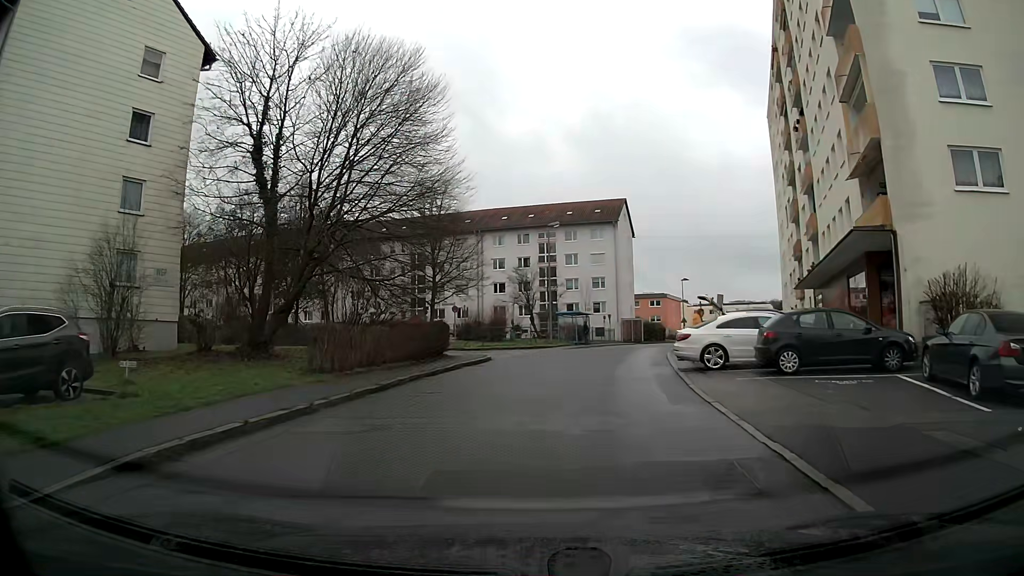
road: residential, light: Day
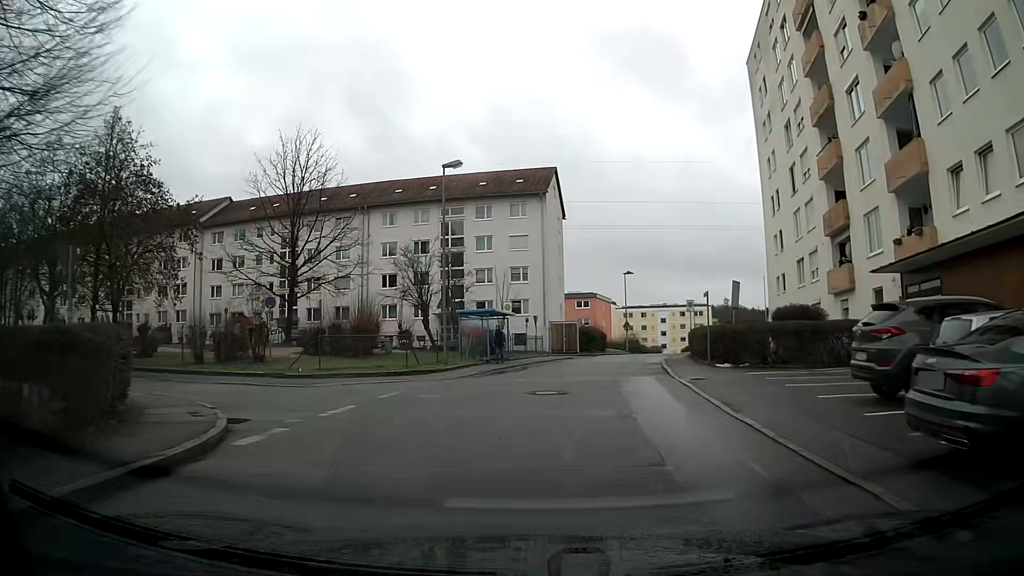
(+1.1, +18.0) m; +8°
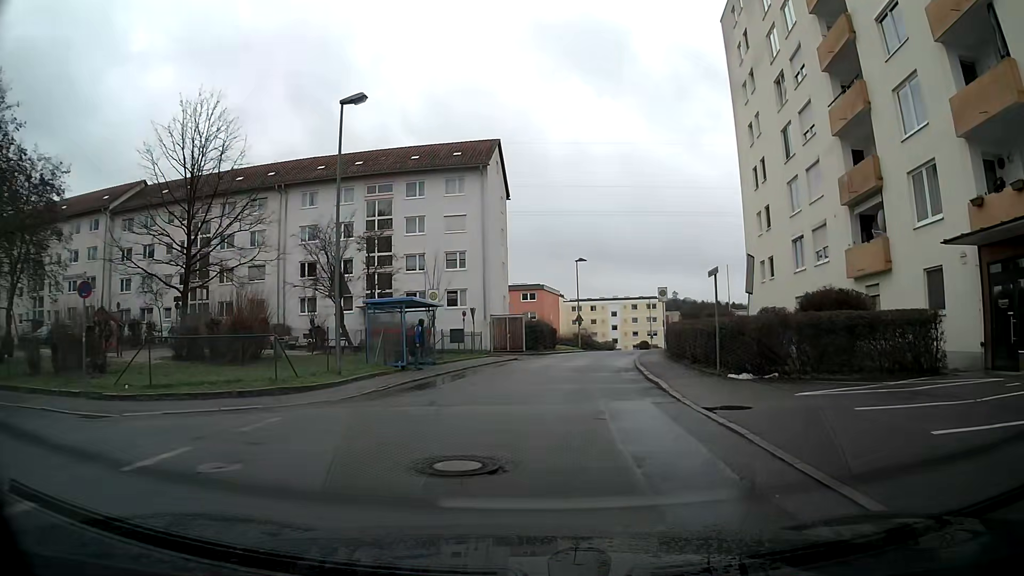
(+0.2, +7.7) m; +3°
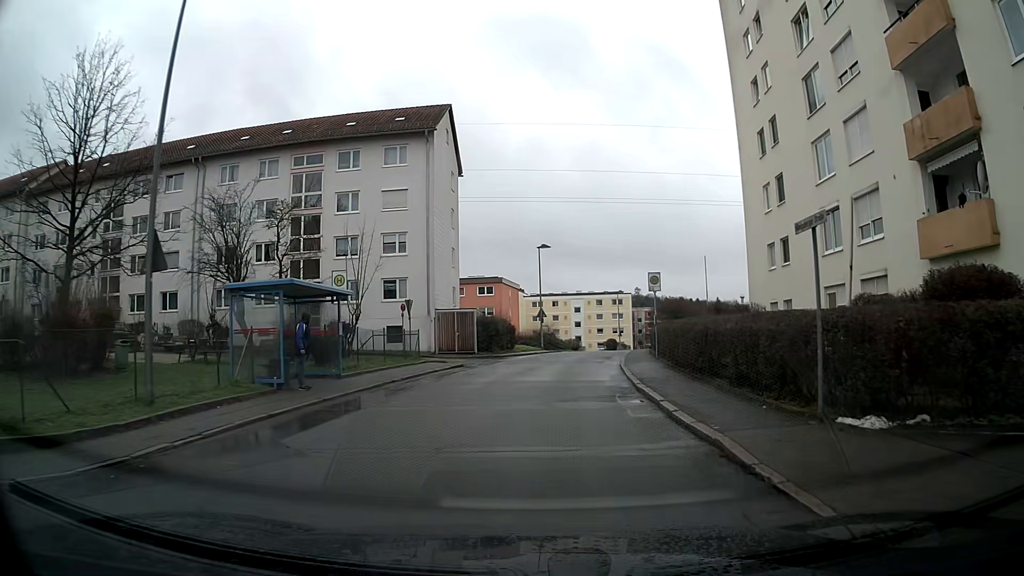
(+0.3, +8.0) m; +4°
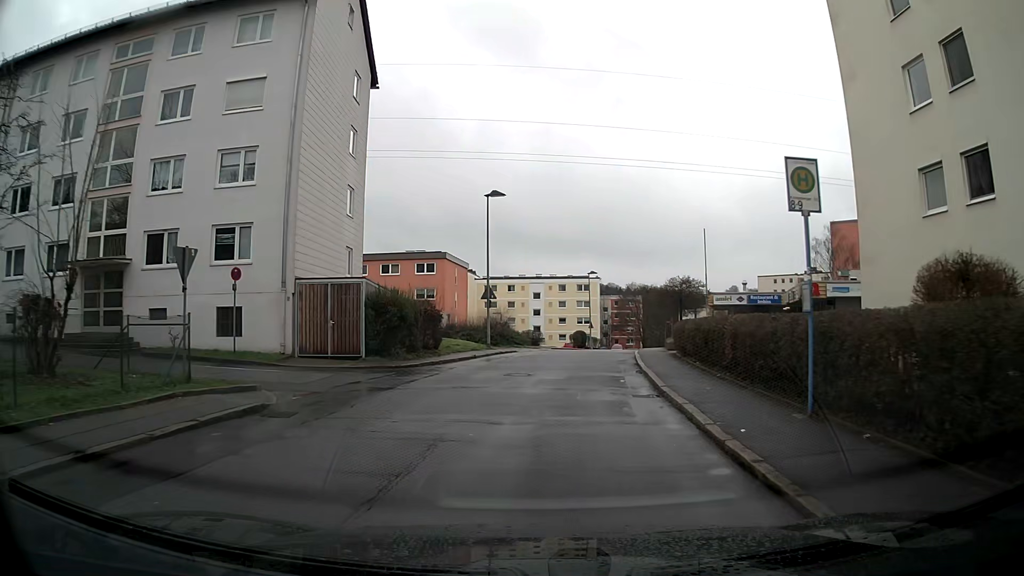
(+0.5, +17.2) m; +3°
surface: asphalt
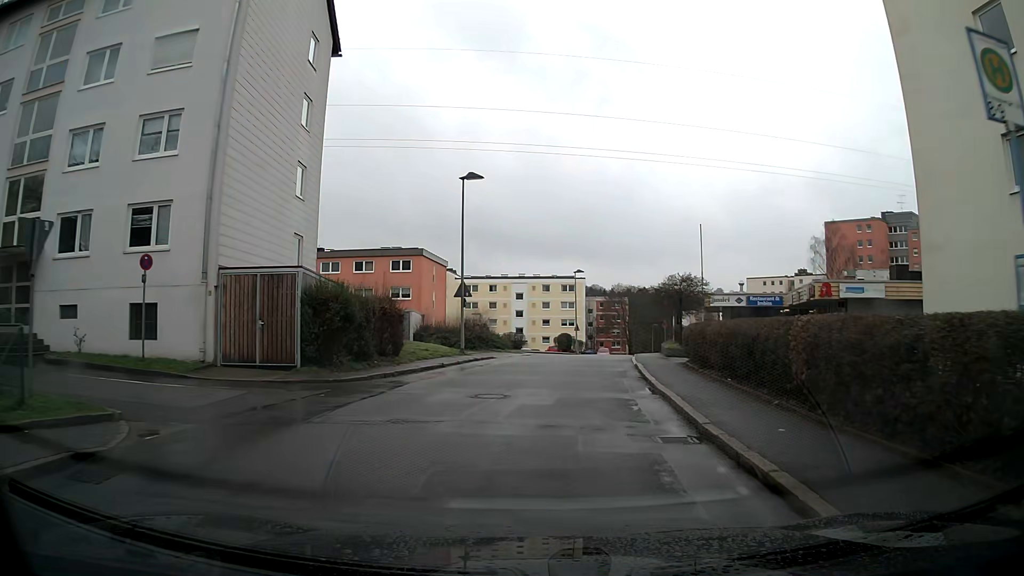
(0.0, +4.5) m; +1°
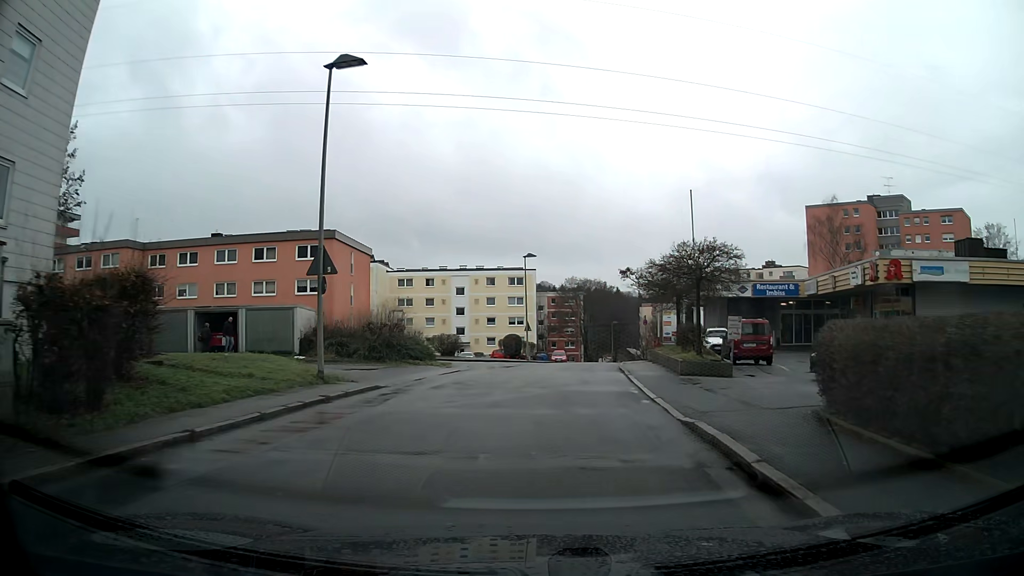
(+0.6, +13.8) m; +5°
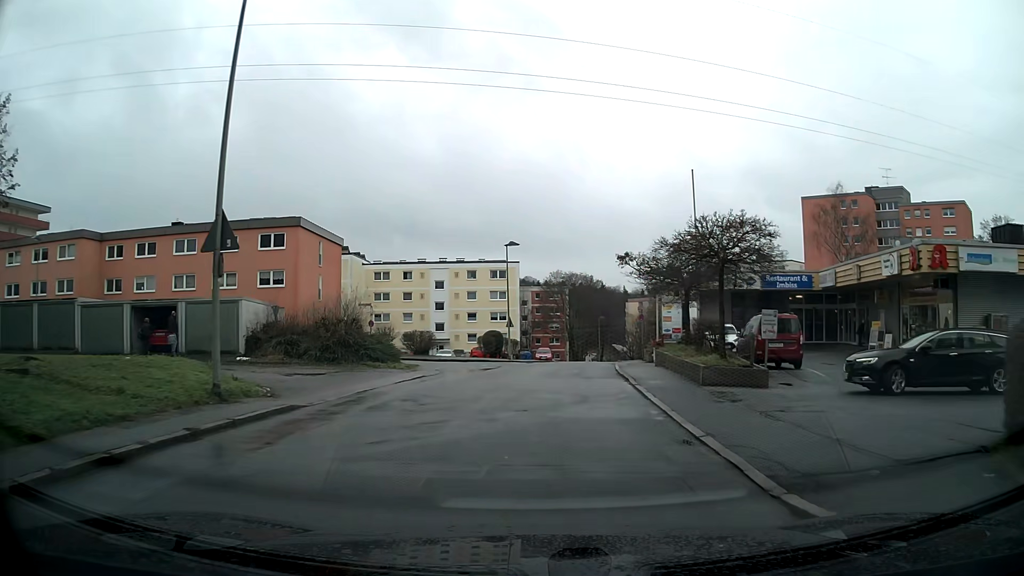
(0.0, +4.7) m; +1°
